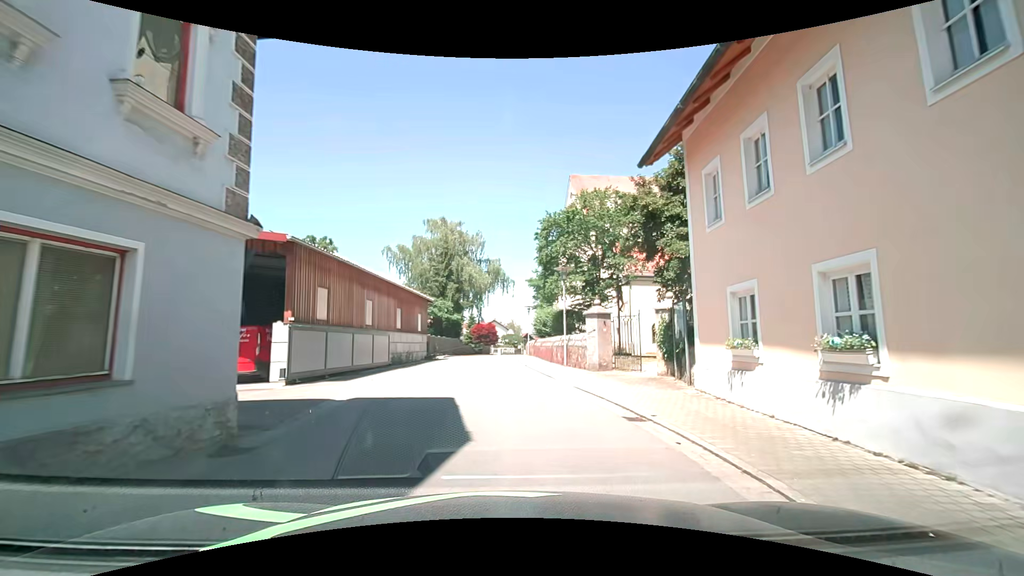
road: secondary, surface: asphalt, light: Day
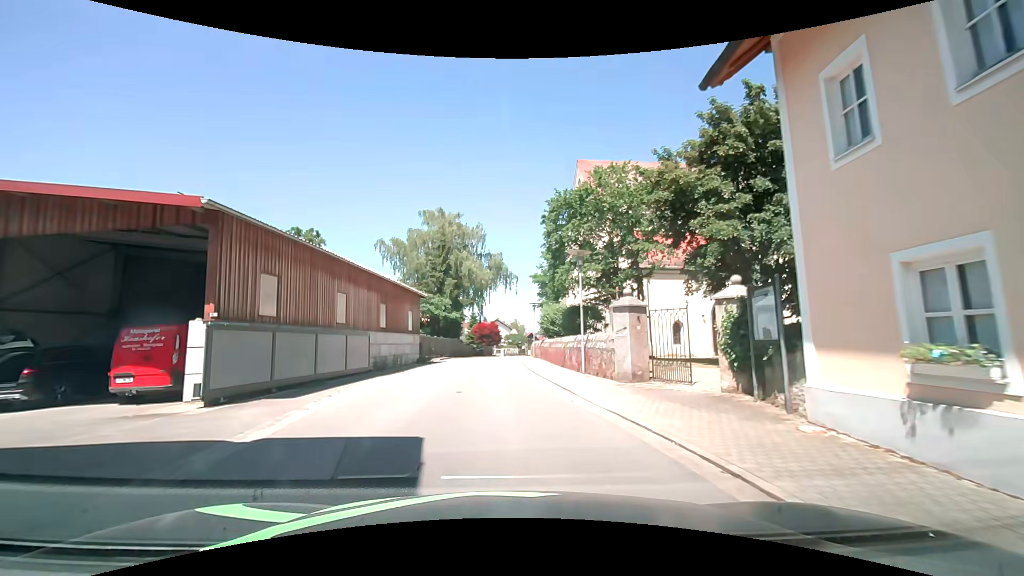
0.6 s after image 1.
(0.0, +4.6) m; -1°
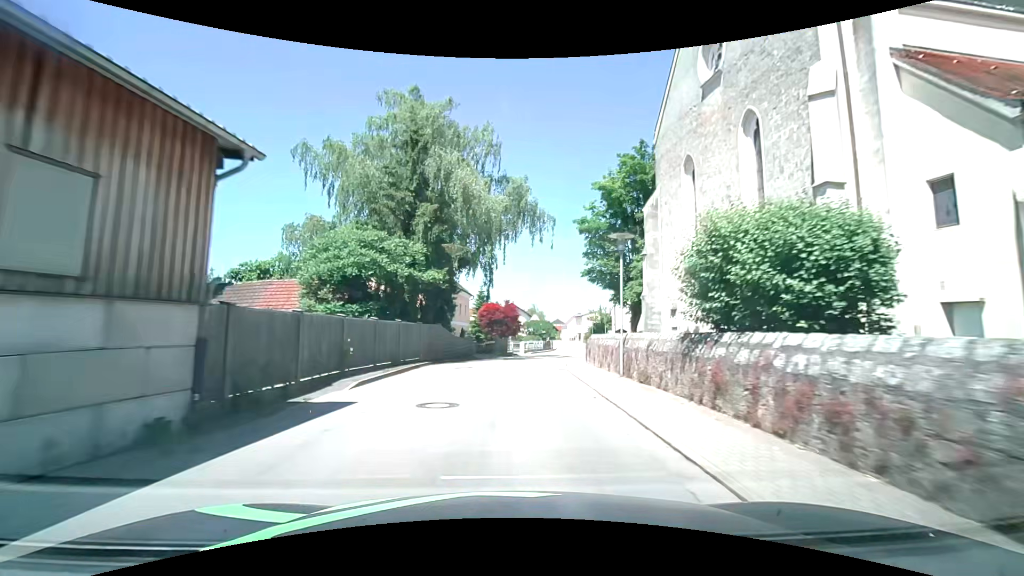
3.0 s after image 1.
(-1.4, +26.2) m; -3°
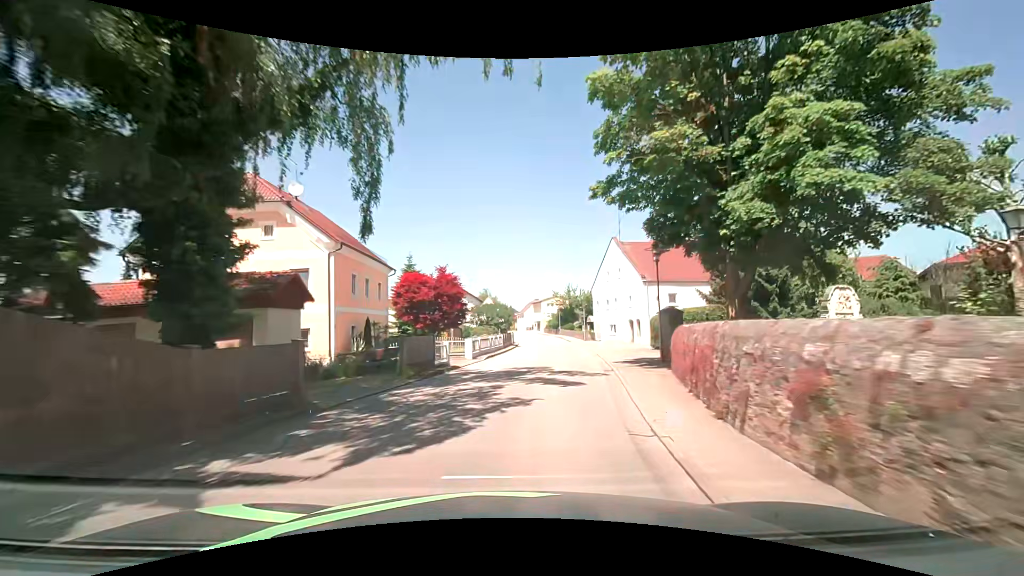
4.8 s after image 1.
(+0.9, +21.6) m; +5°
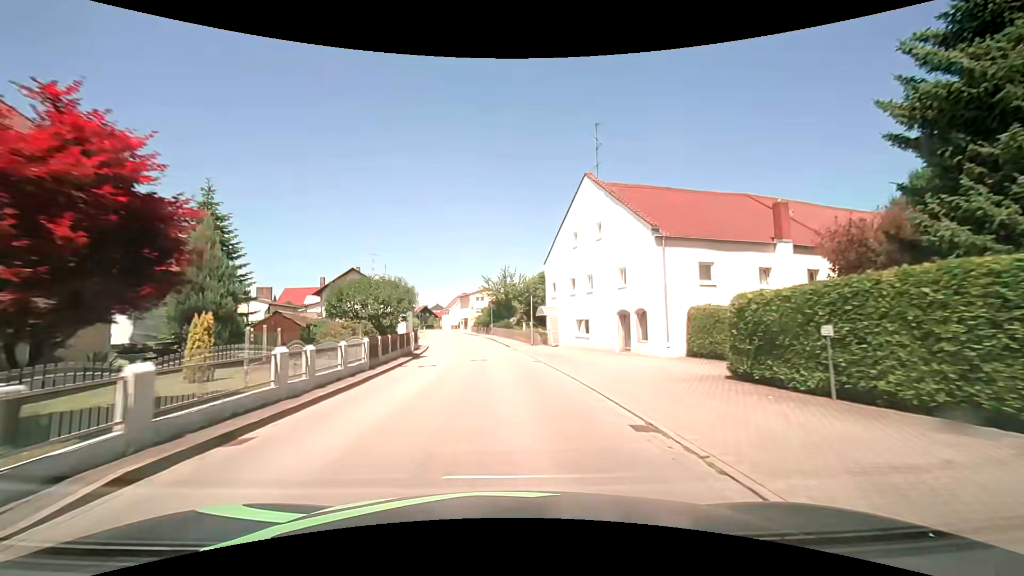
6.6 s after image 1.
(+1.8, +21.7) m; +8°
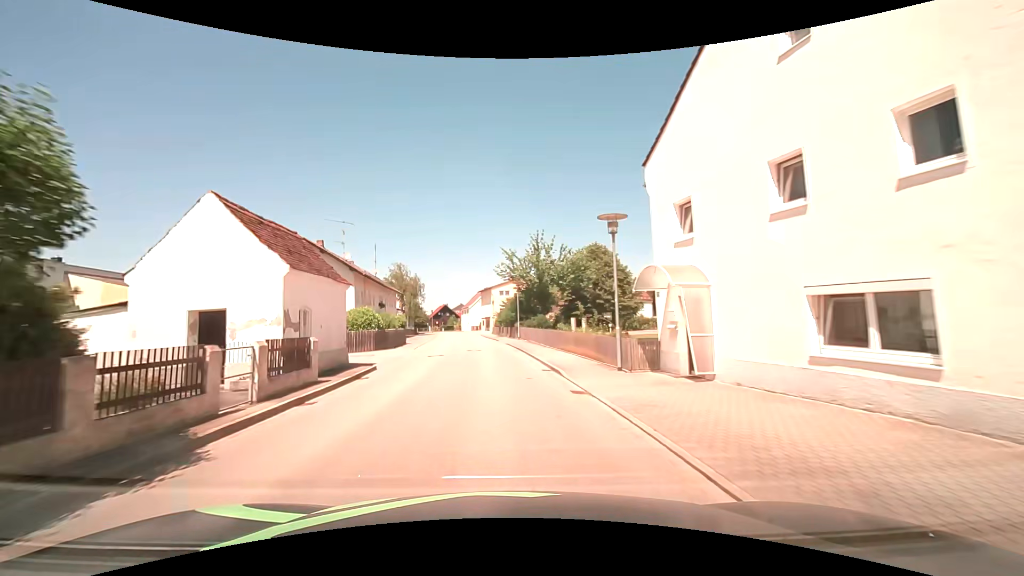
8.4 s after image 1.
(-0.4, +22.6) m; -3°
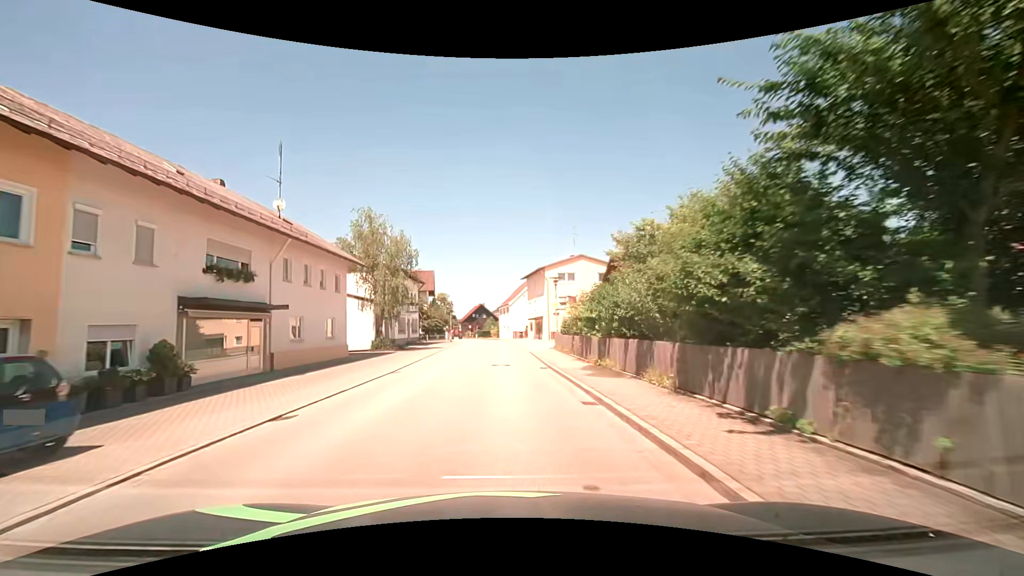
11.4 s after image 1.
(-2.0, +37.5) m; -5°
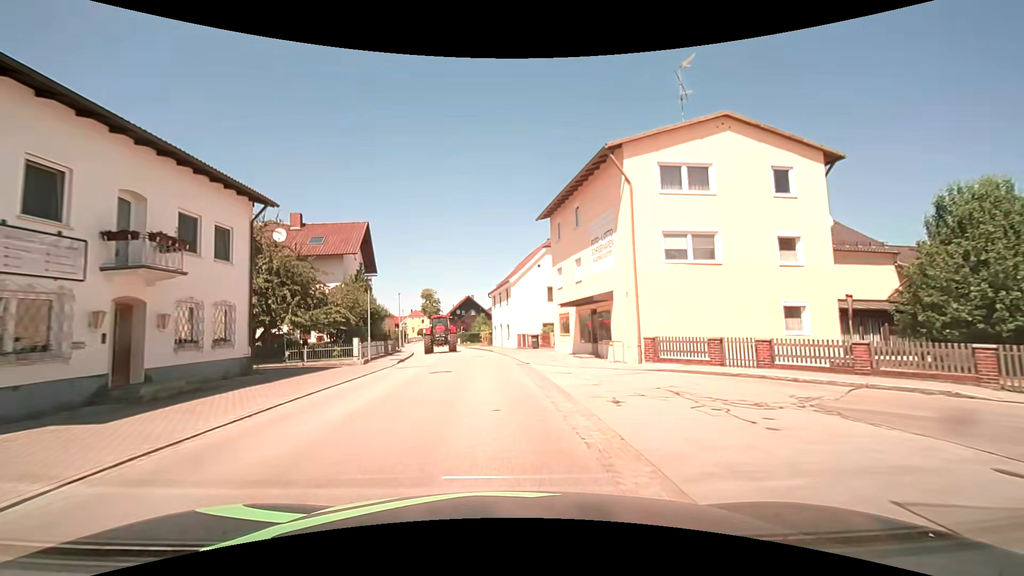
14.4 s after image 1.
(-0.3, +37.8) m; 0°
(0, +10) (-1, +20) (-2, +30) (-3, +40) (-5, +50) (-7, +59) (-9, +69) (-11, +79) (-13, +89) (-15, +99) m
